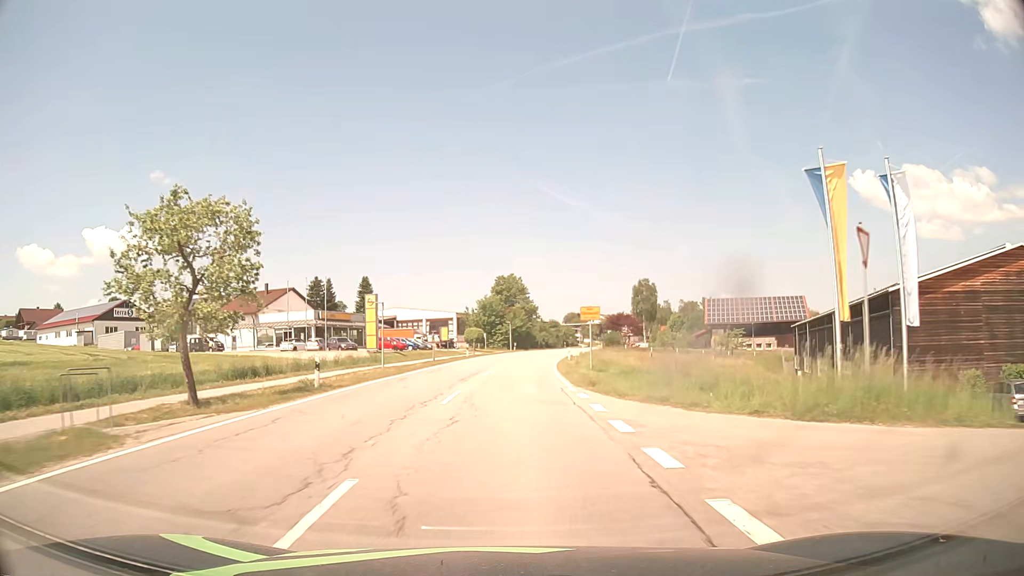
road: secondary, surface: asphalt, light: Day
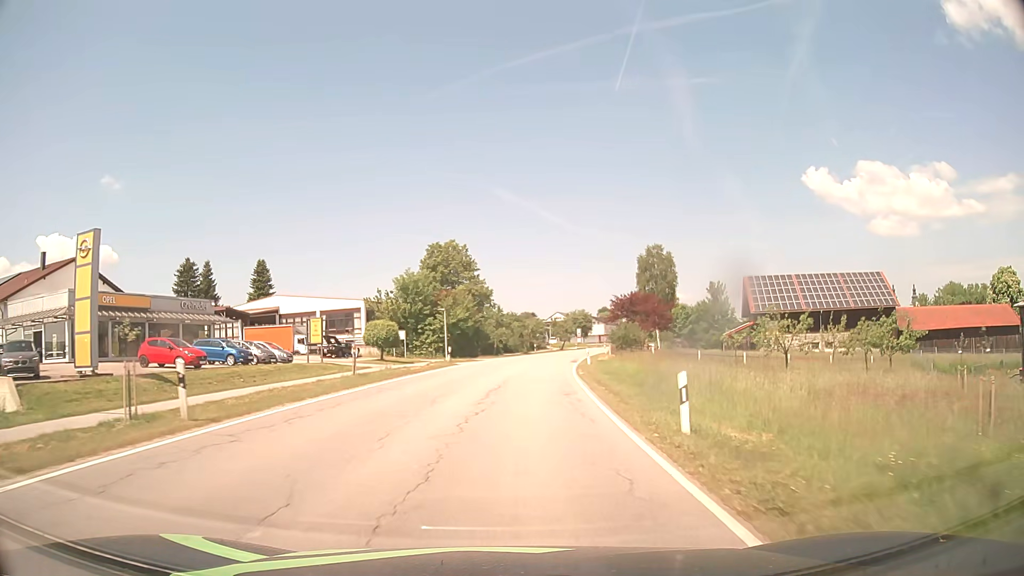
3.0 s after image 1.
(+1.5, +42.0) m; +4°
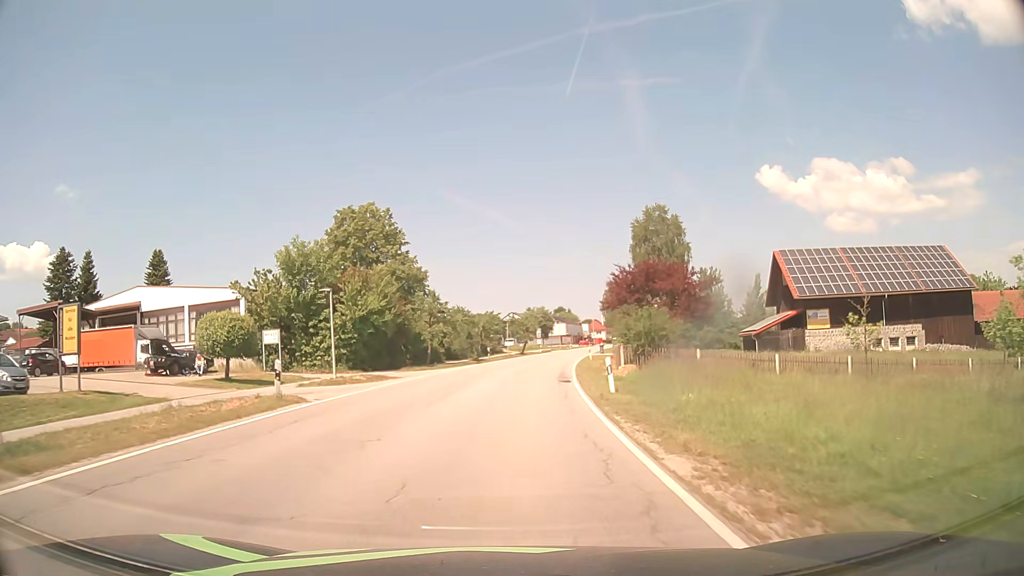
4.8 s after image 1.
(+0.9, +23.4) m; +4°
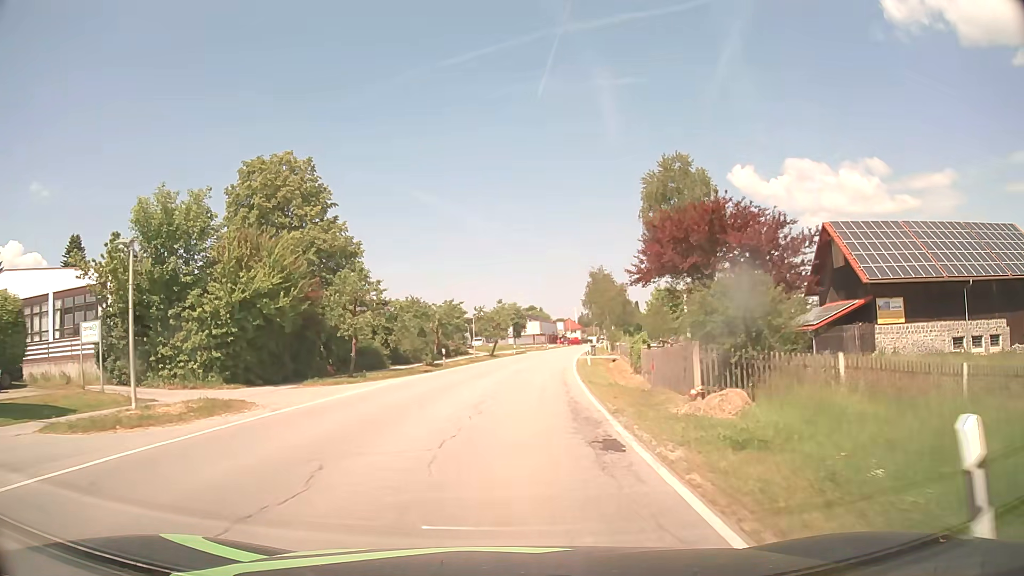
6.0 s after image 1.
(+0.3, +15.7) m; +3°
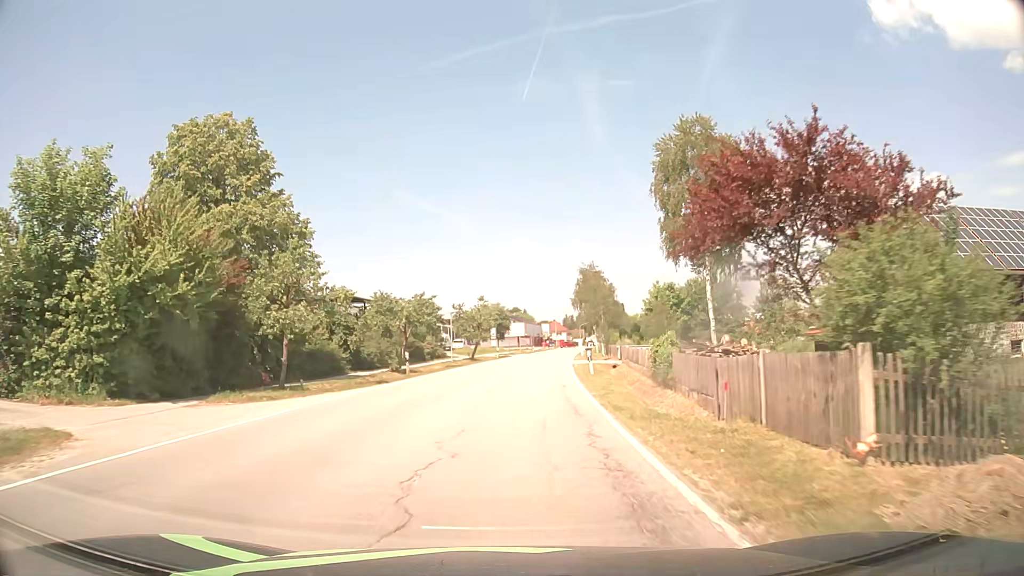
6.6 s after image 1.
(+0.1, +7.9) m; +1°
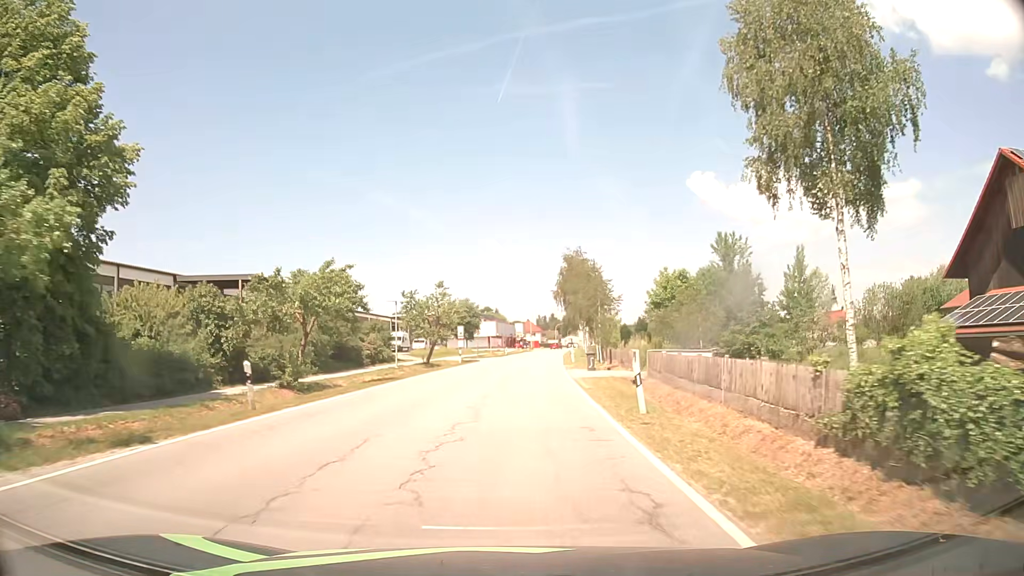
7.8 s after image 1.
(+0.3, +15.8) m; +2°
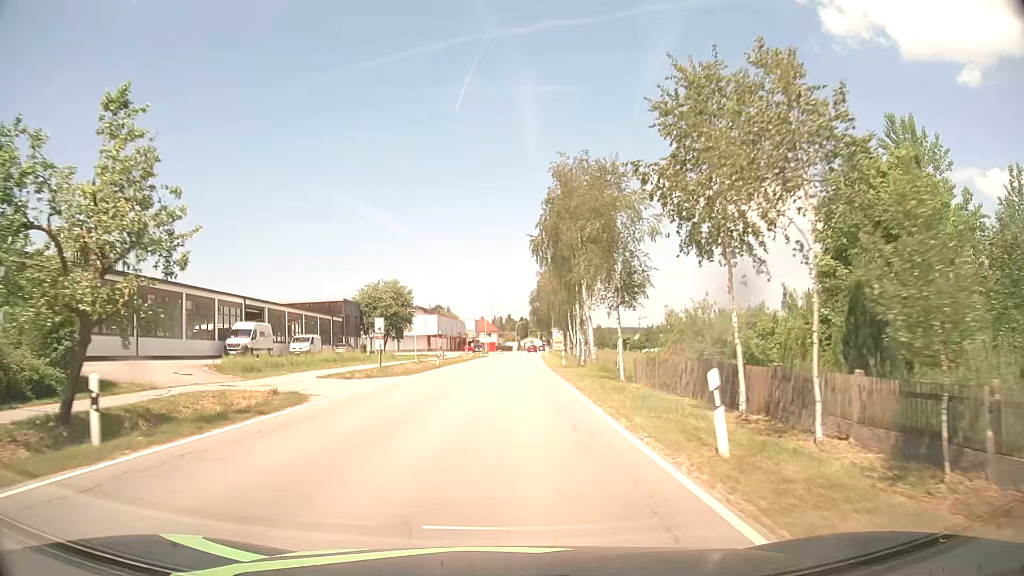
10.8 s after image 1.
(+1.5, +39.4) m; +4°
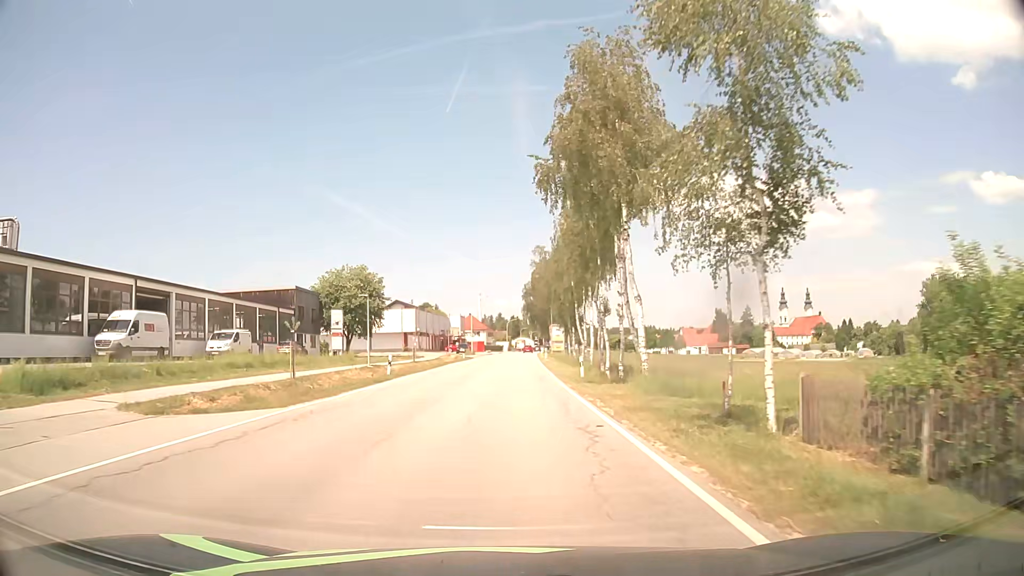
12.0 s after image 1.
(+0.1, +15.7) m; 0°
(0, +10) (0, +20) (+1, +30) (+1, +40) (+2, +50) (+2, +60) (+2, +70) (+3, +80) (+3, +90) (+4, +100) m
